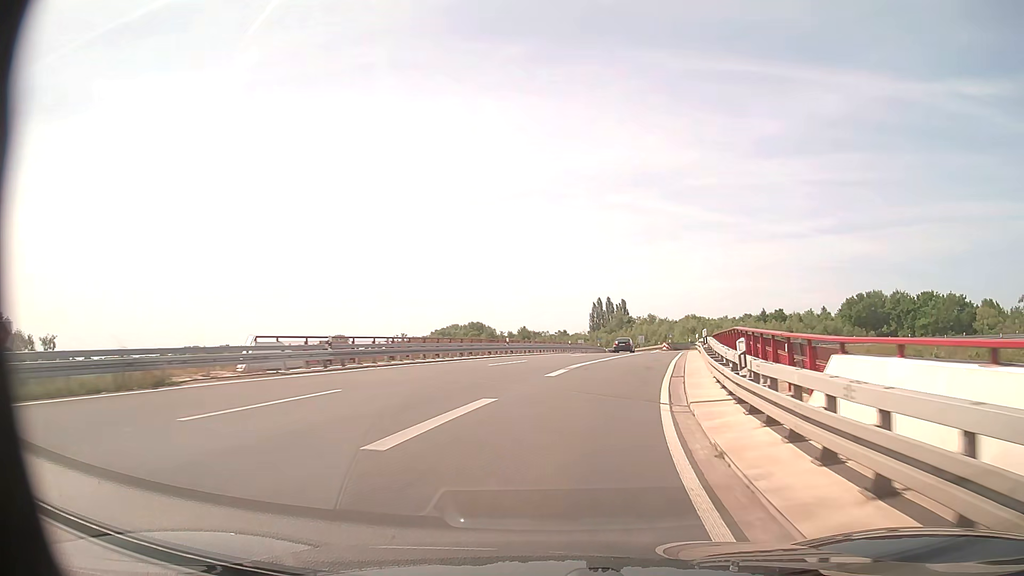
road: trunk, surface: asphalt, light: Day
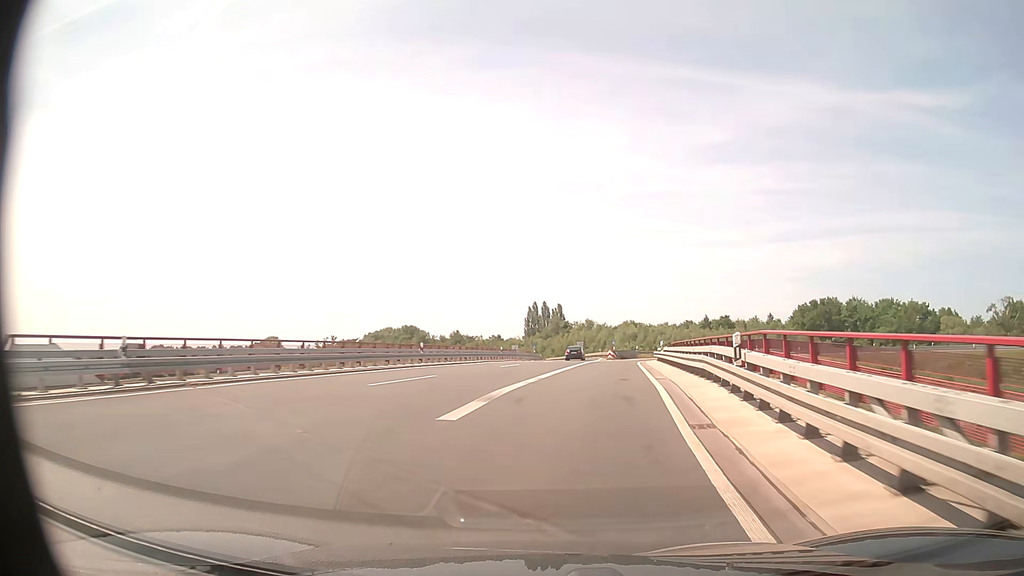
(+0.4, +9.7) m; +5°
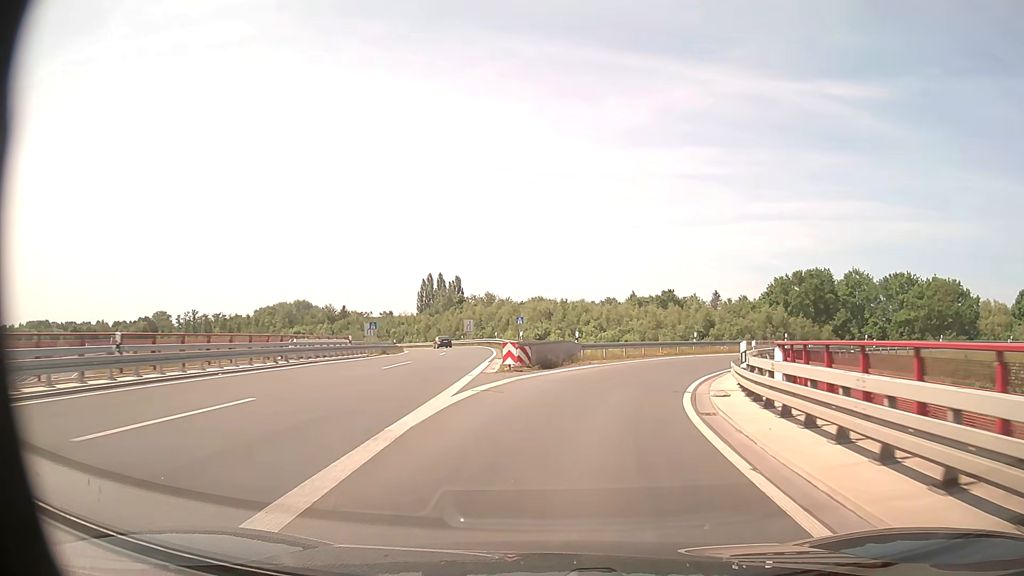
(+4.7, +45.4) m; +8°
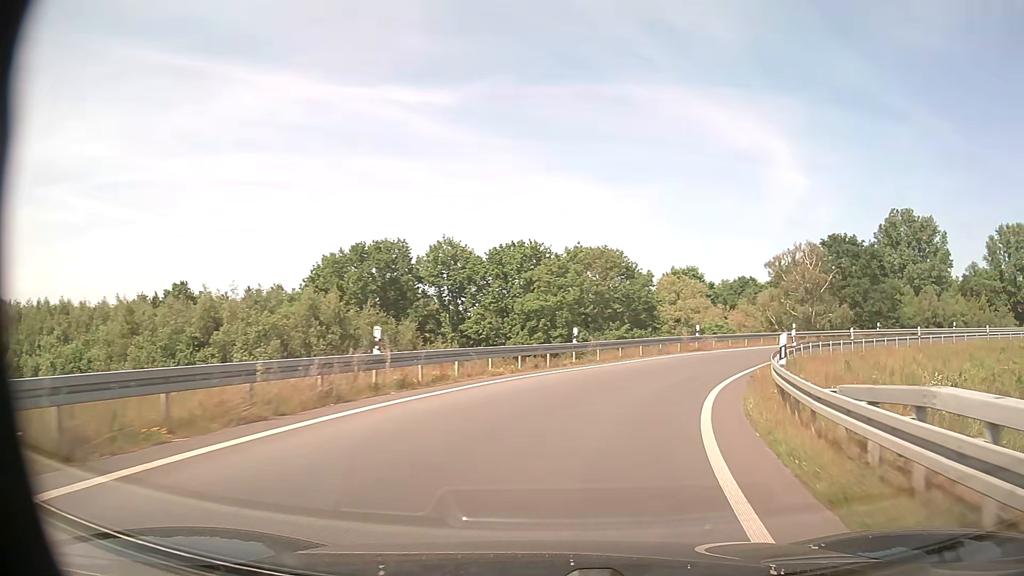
(+11.5, +38.0) m; +38°
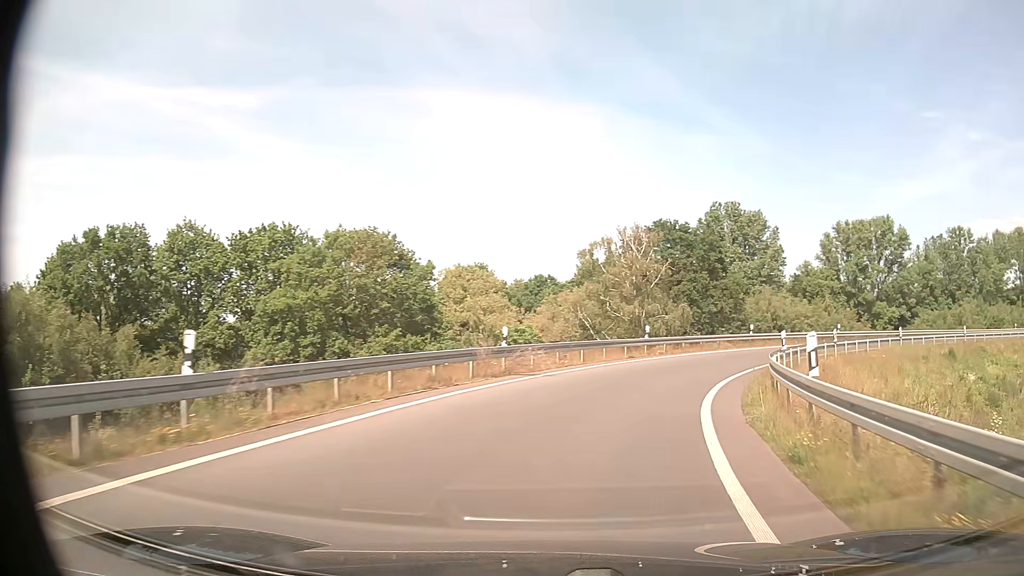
(+2.5, +16.1) m; +18°
